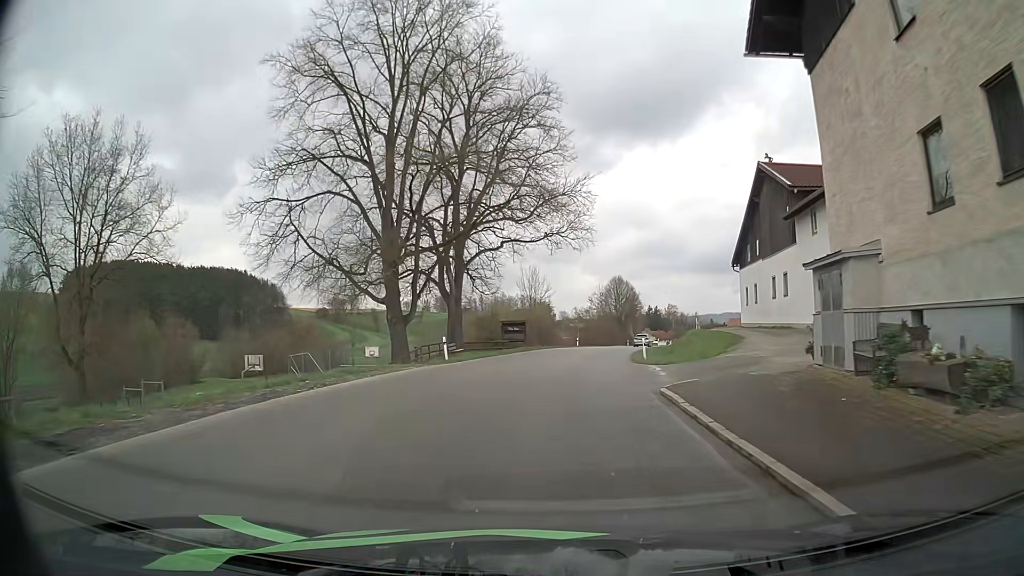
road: tertiary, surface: asphalt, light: Day
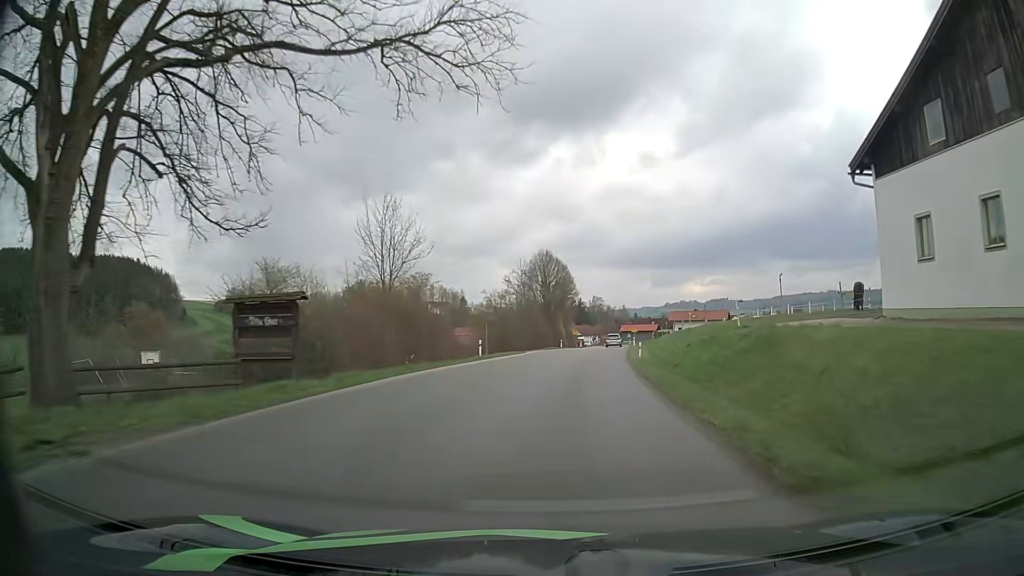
(+2.1, +32.1) m; +7°
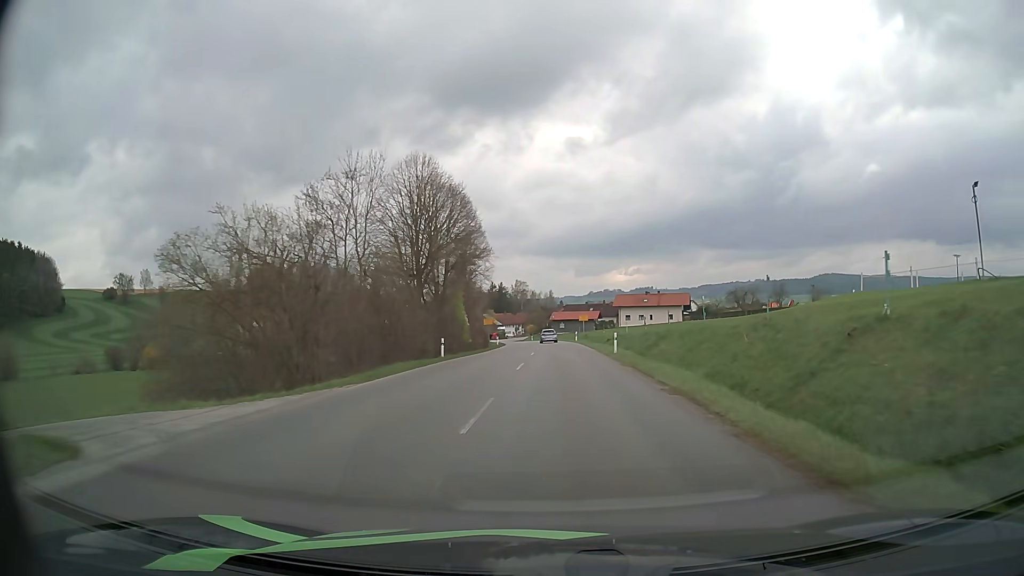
(+2.3, +41.5) m; +6°
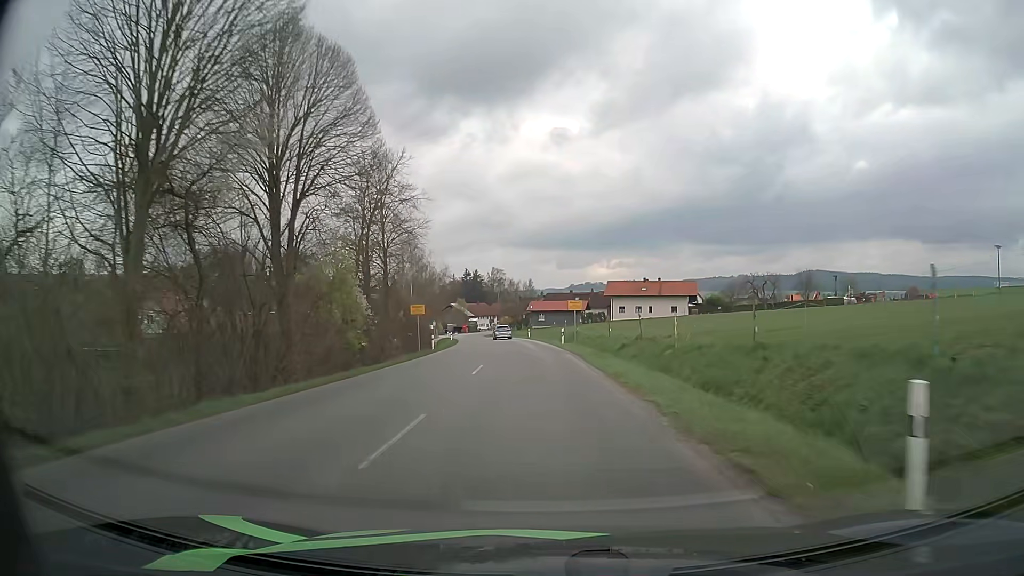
(+0.8, +26.6) m; +2°
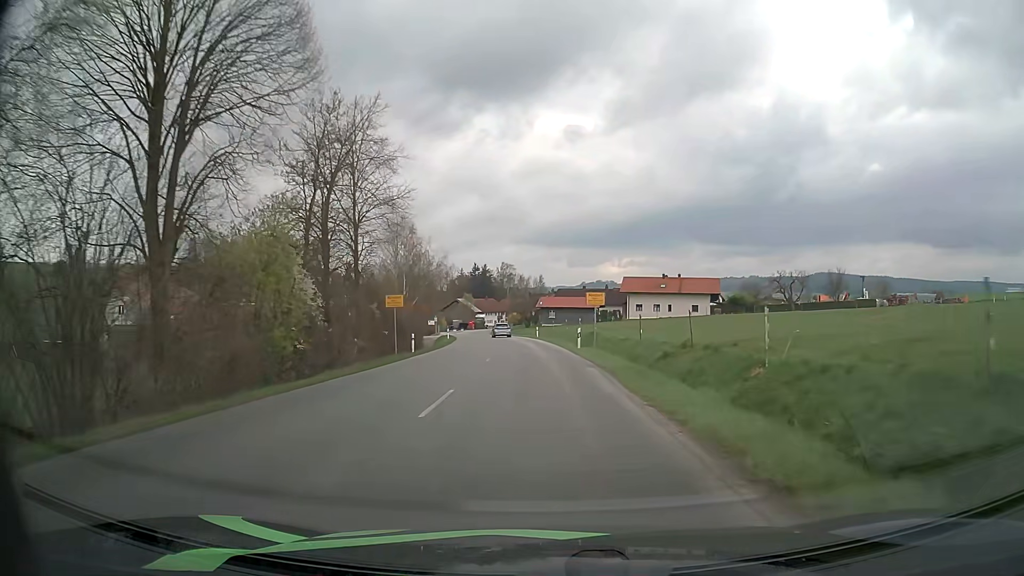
(-0.1, +8.8) m; -1°
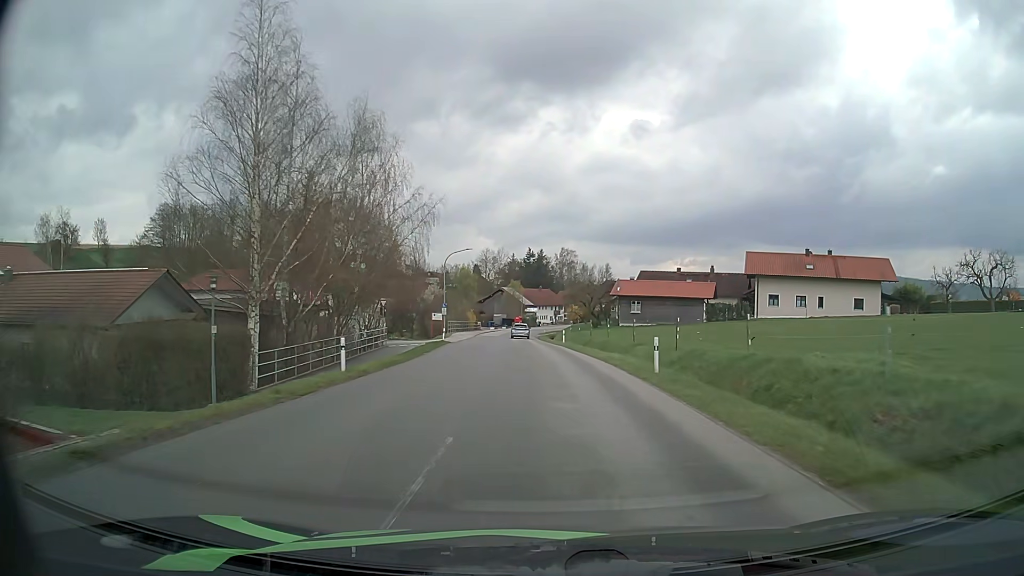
(-1.9, +42.2) m; -5°
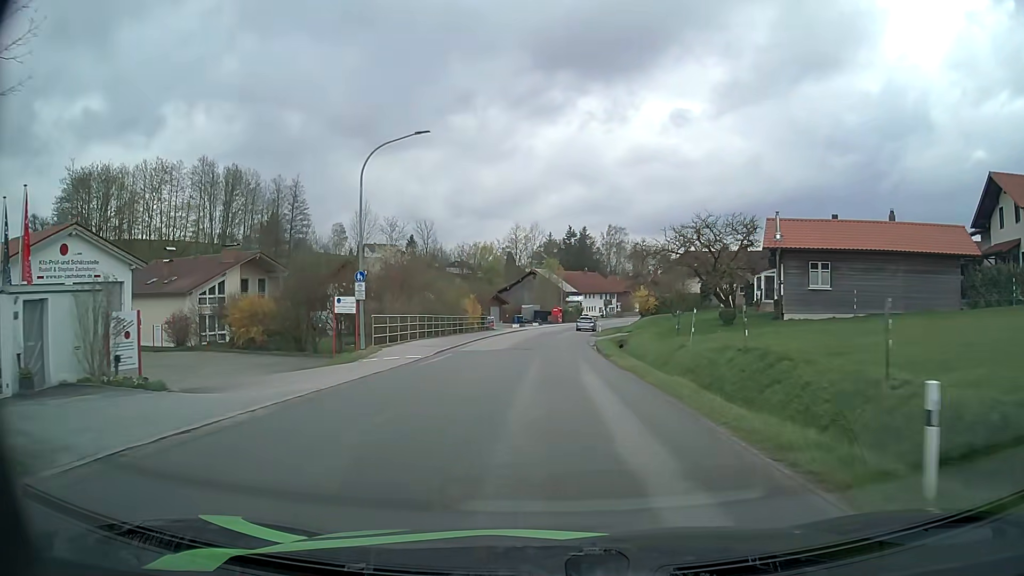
(-1.3, +39.5) m; -3°
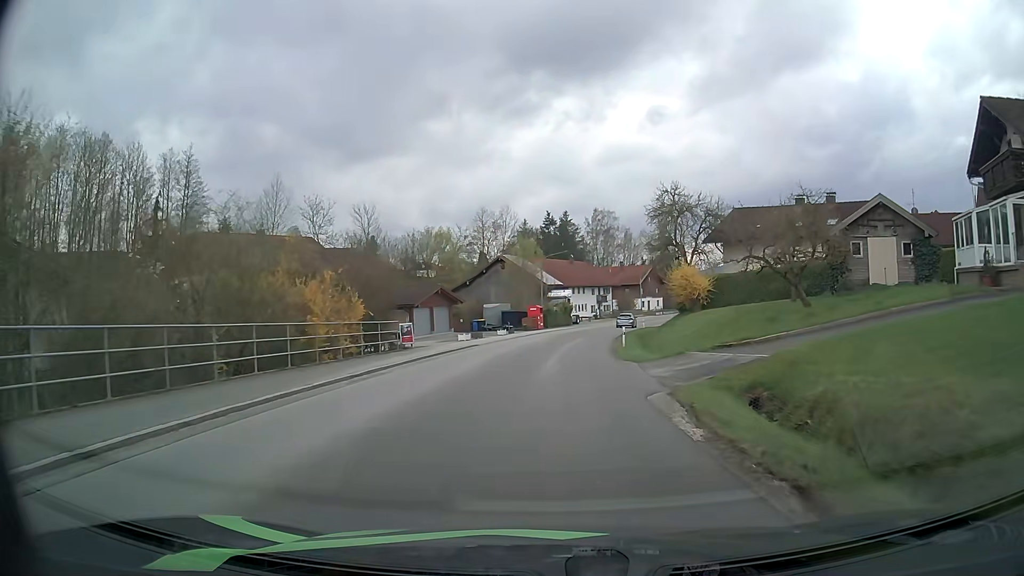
(+0.3, +30.2) m; +1°
(0, +10) (+1, +20) (+1, +30) (+2, +40) (+4, +50) (+6, +60) (+8, +69) (+11, +79) (+14, +88) (+18, +98) m
